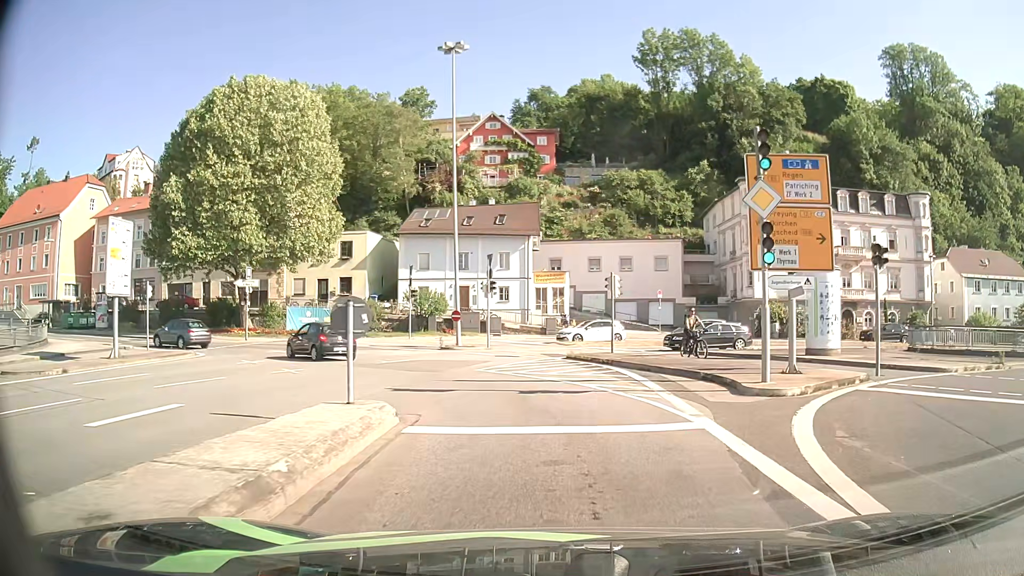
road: primary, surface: asphalt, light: Day
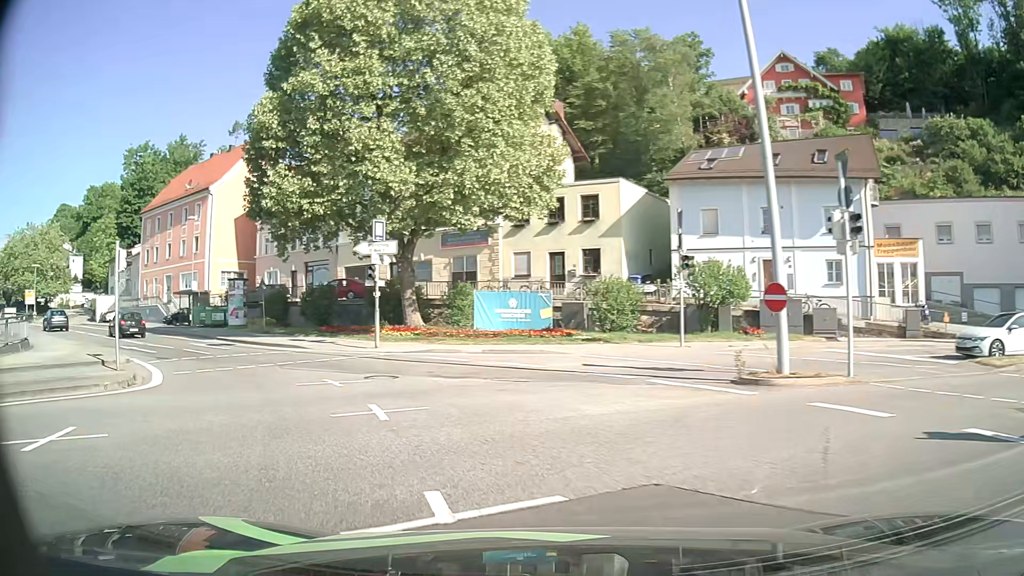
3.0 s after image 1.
(-2.4, +20.8) m; -25°
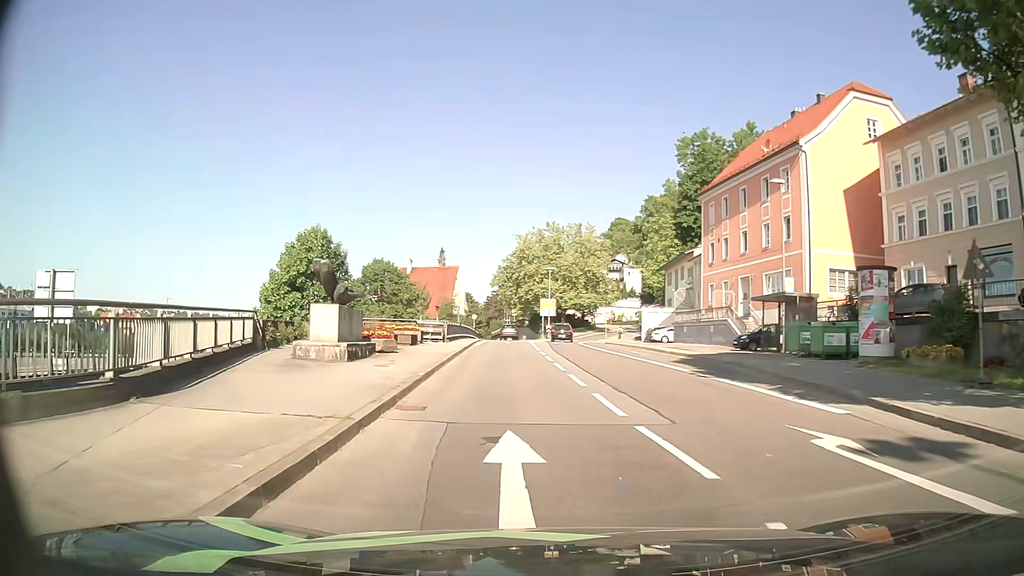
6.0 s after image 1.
(-10.7, +20.4) m; -50°
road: primary_link
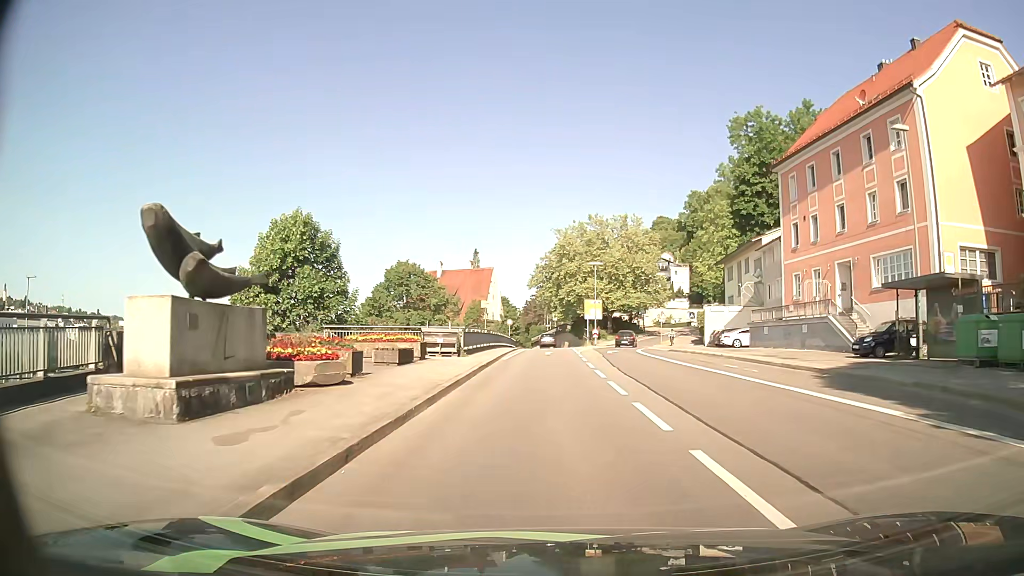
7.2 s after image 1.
(-0.4, +10.7) m; -4°
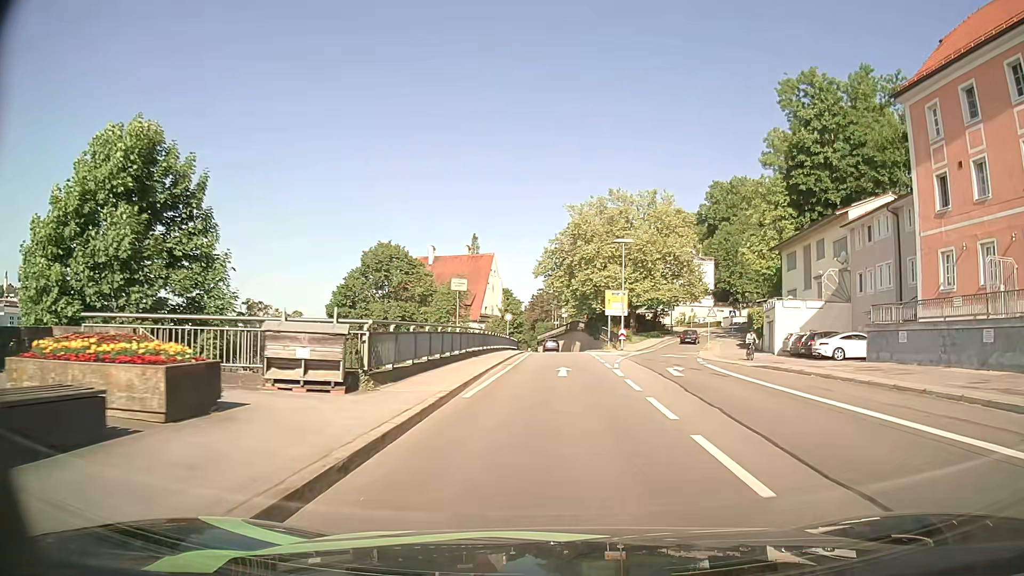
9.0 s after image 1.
(0.0, +17.1) m; 0°
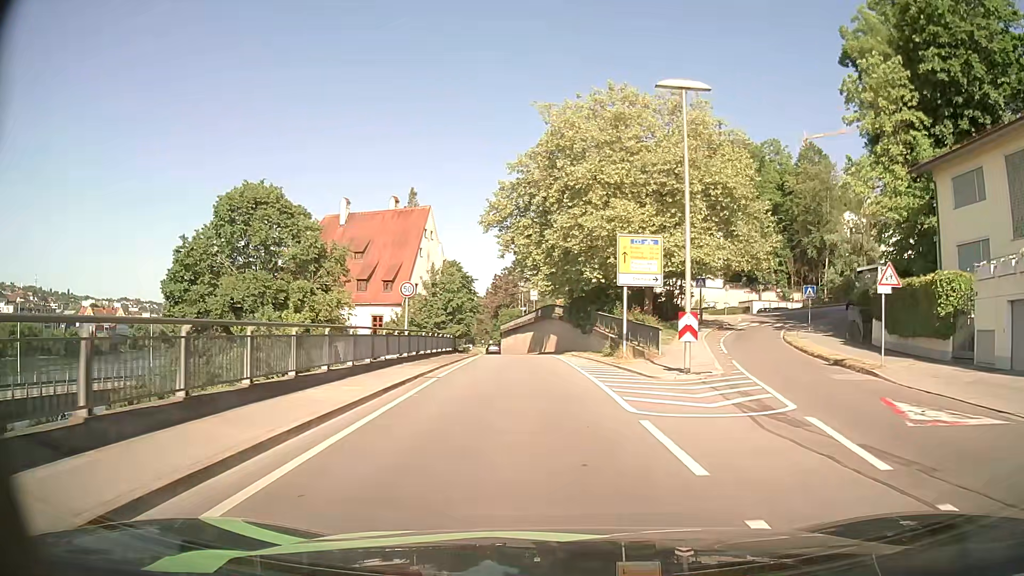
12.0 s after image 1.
(+0.9, +31.4) m; +2°
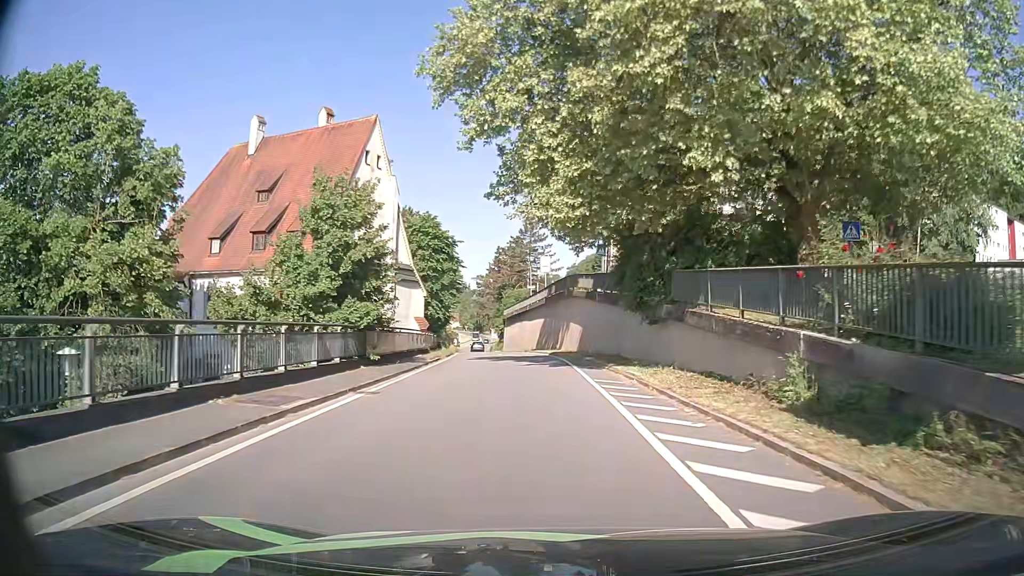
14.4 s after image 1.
(-0.1, +26.3) m; -1°
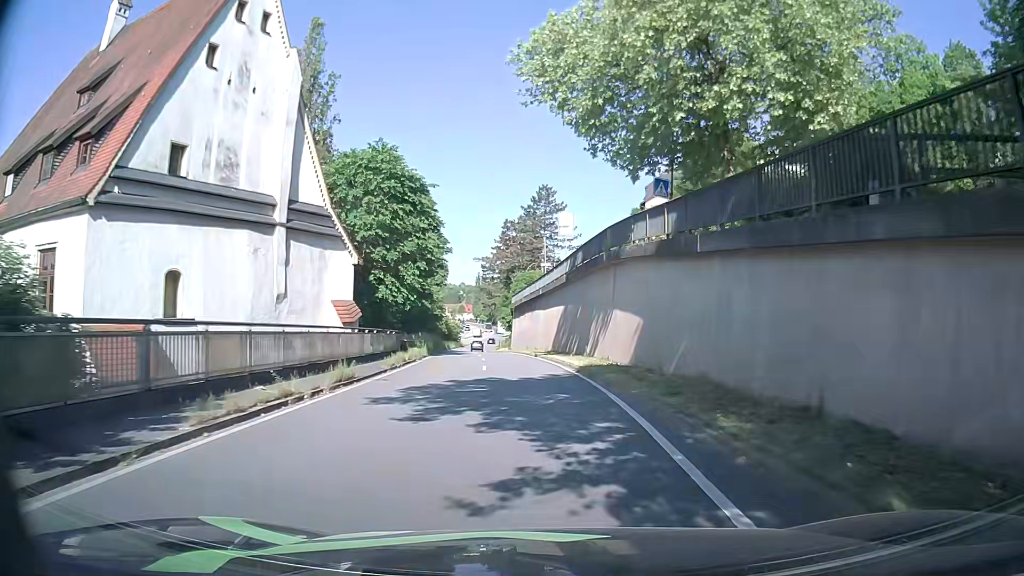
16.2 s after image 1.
(-0.2, +20.2) m; -2°
(0, +10) (0, +20) (-1, +30) (-2, +40) (-3, +50) (-4, +60) (-6, +70) (-7, +80) (-8, +90) (-9, +100) m
